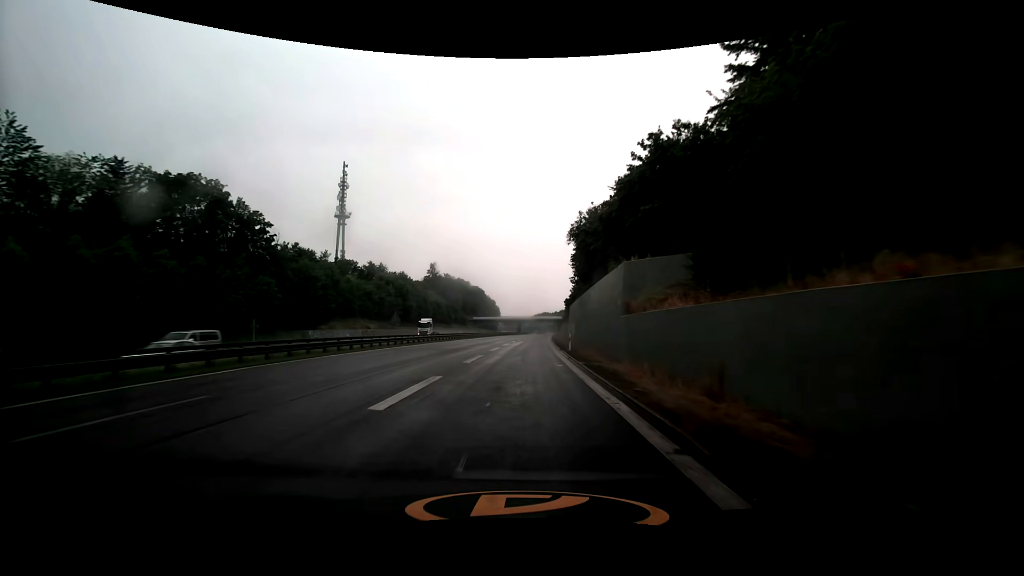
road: motorway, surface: asphalt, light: Day
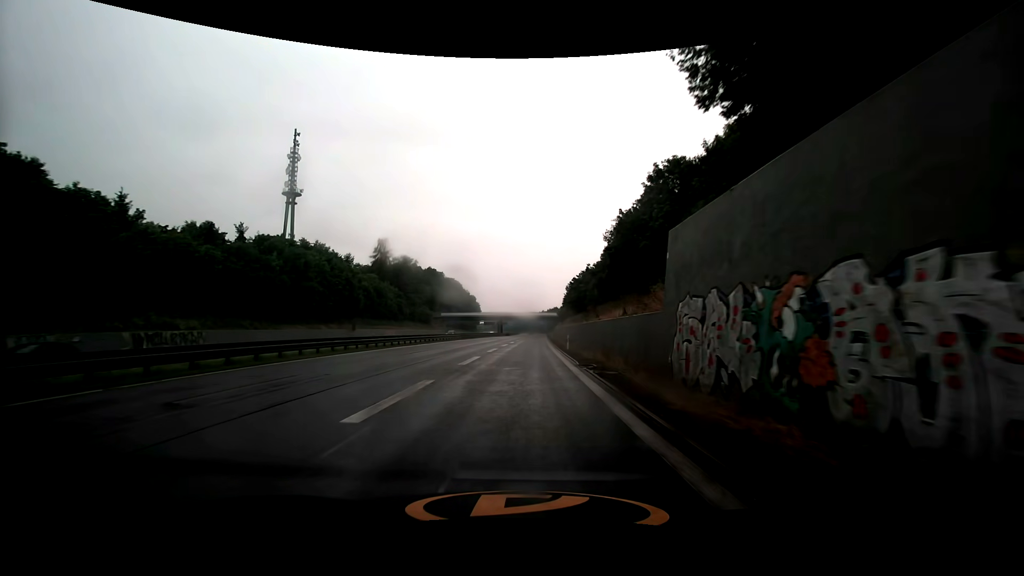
(+0.7, +48.8) m; +2°
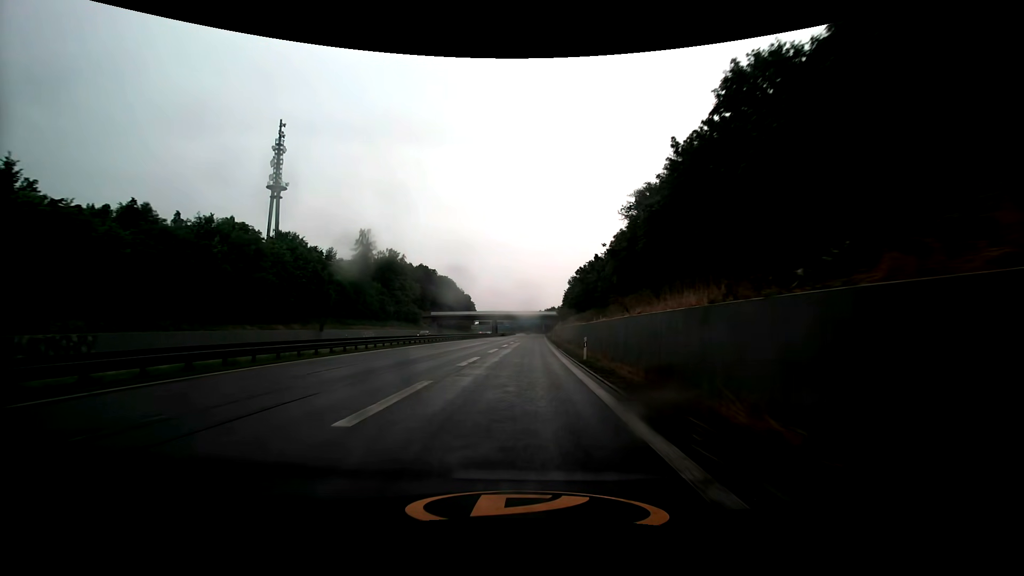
(0.0, +12.2) m; 0°
(0, +10) (0, +20) (0, +30) (0, +40) (+1, +50) (+1, +60) (+1, +70) (+1, +80) (+2, +90) (+2, +100) m
